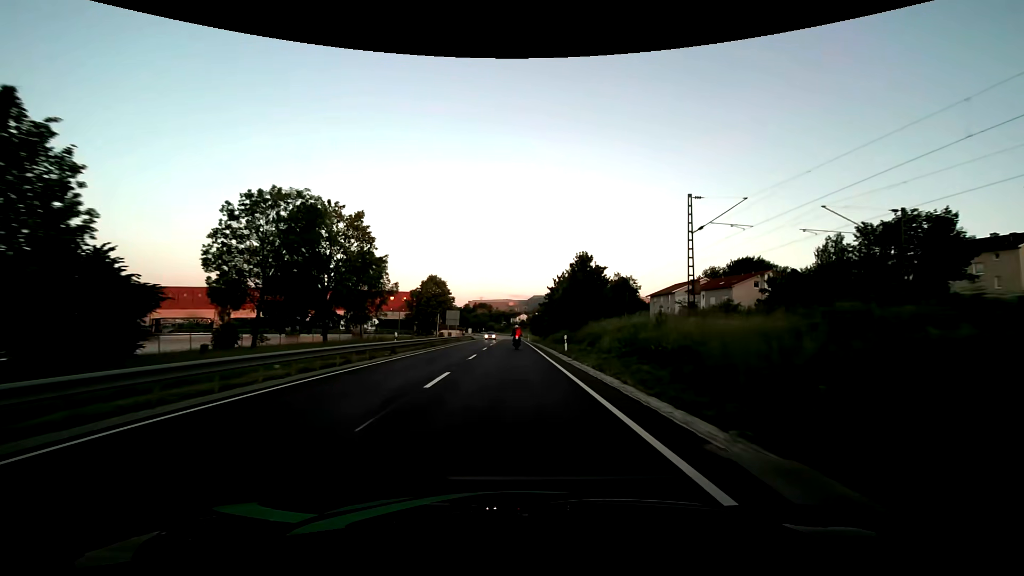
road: primary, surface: asphalt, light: Day
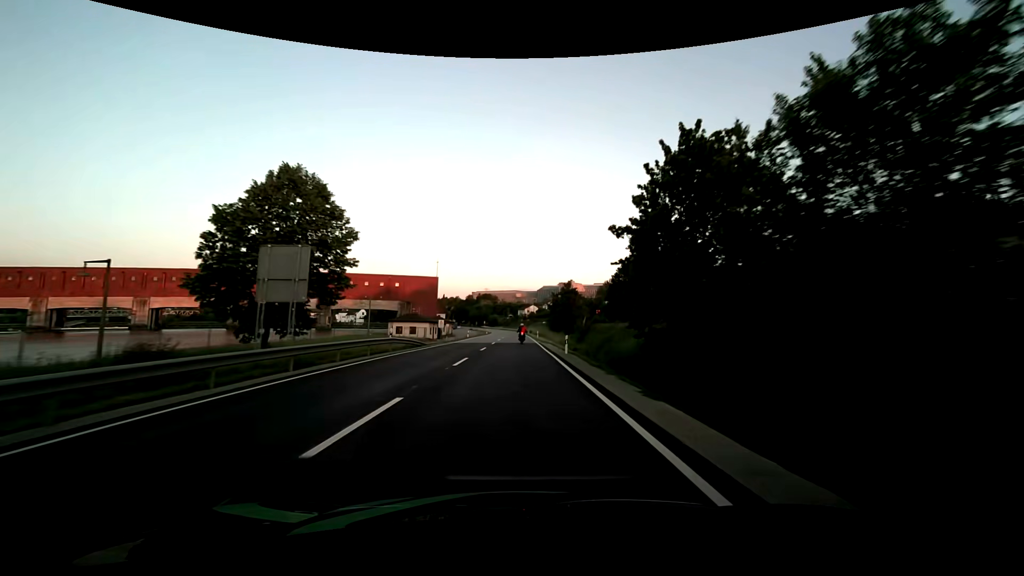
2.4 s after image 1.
(-0.4, +54.3) m; -1°
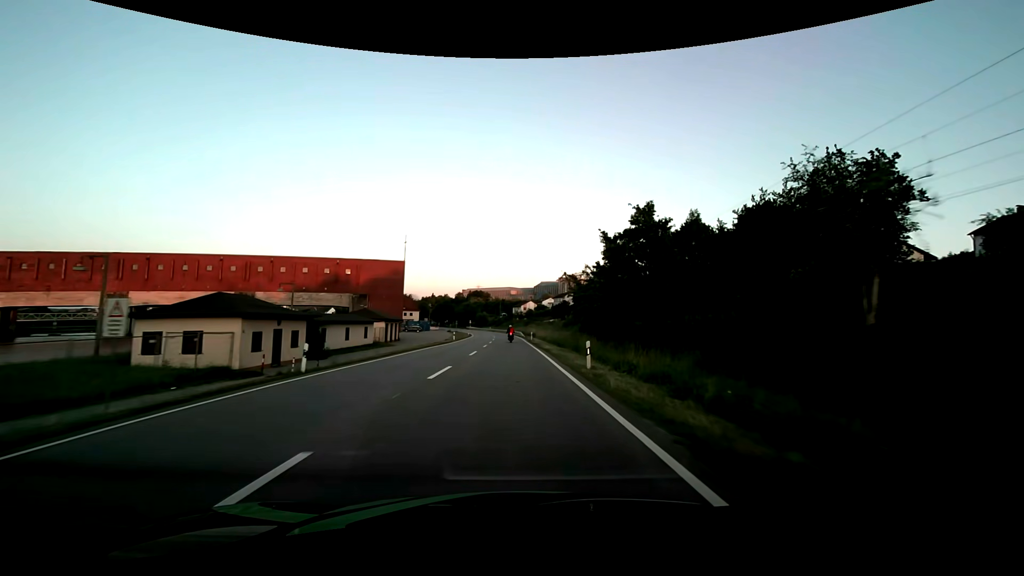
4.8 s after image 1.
(+0.2, +51.9) m; +1°
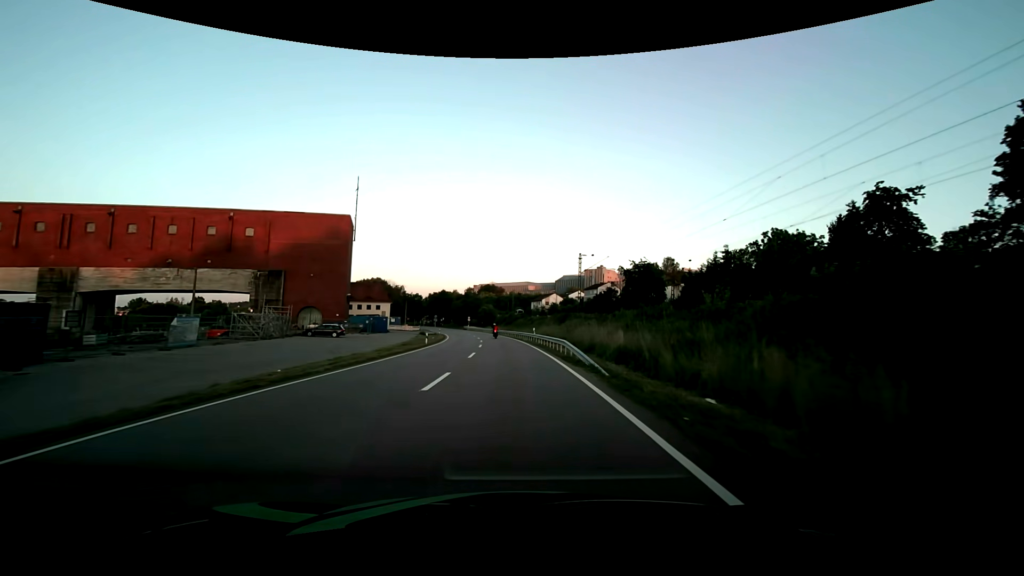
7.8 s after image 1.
(-0.9, +62.6) m; -2°
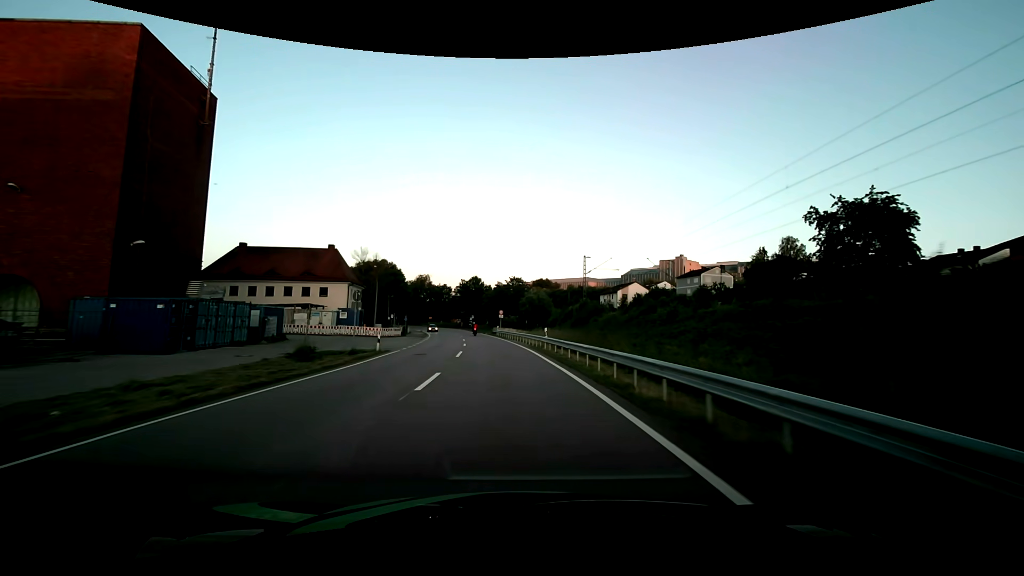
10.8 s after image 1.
(-2.5, +60.3) m; -6°
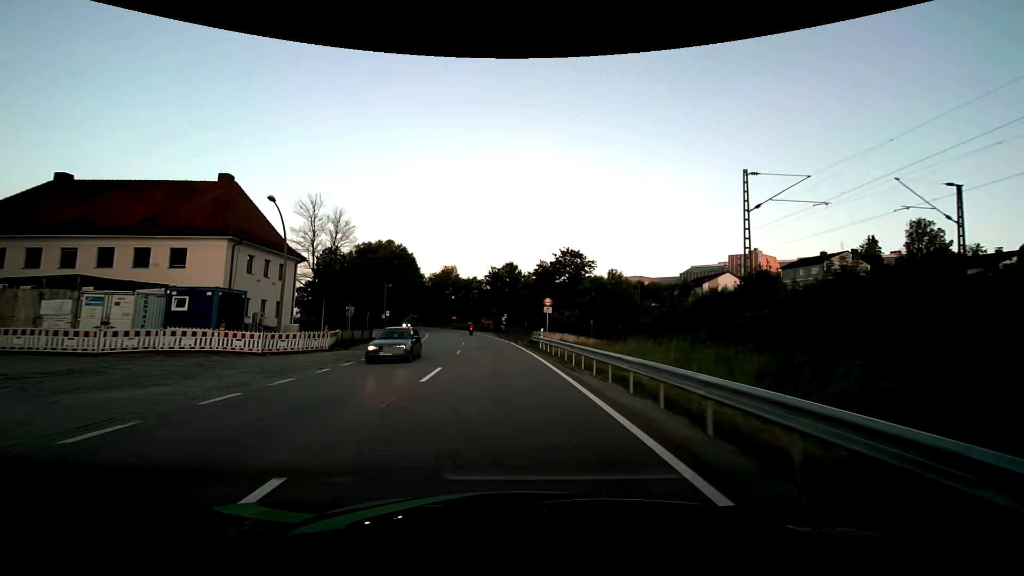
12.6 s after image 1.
(-1.5, +34.2) m; -5°
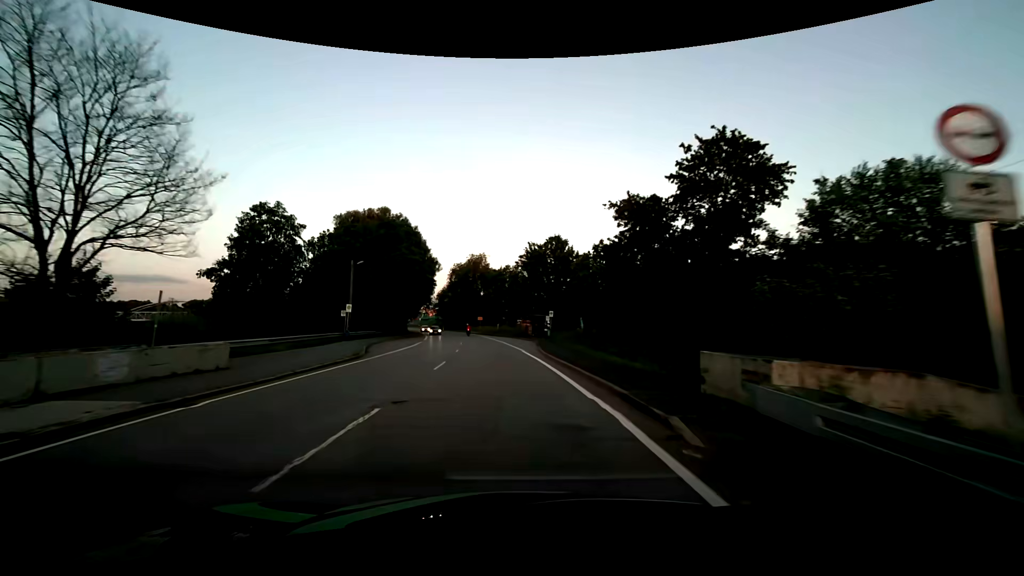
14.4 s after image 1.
(-1.2, +32.2) m; -5°
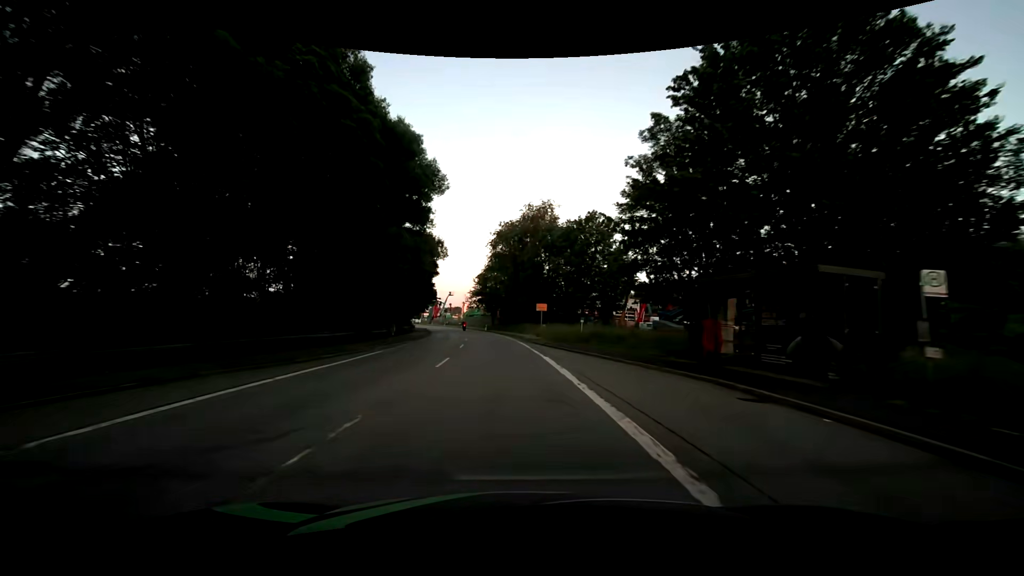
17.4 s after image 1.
(-3.1, +48.8) m; -8°
(0, +10) (0, +20) (-1, +30) (-2, +40) (-3, +50) (-4, +60) (-6, +70) (-7, +80) (-10, +89) (-12, +99) m
